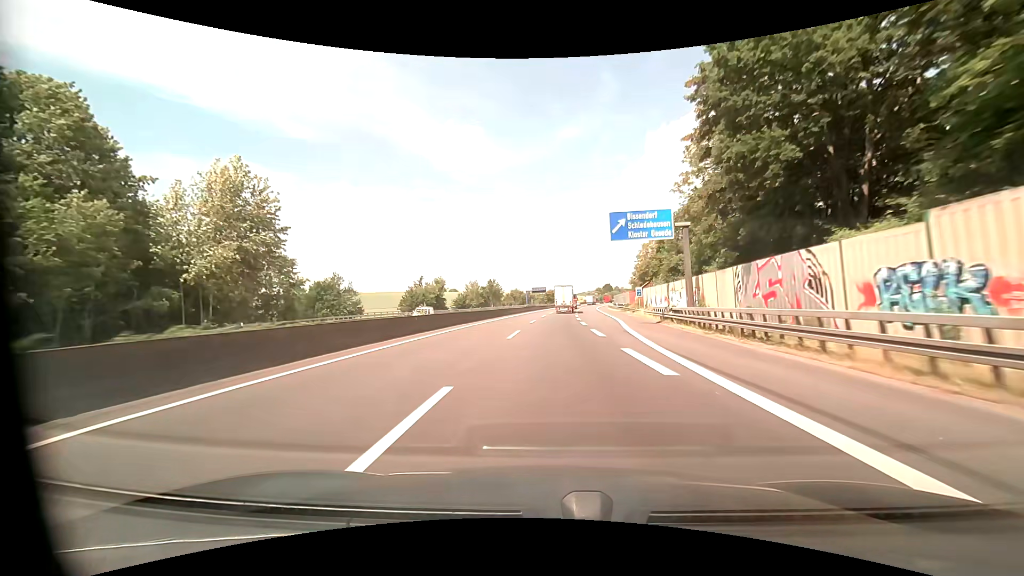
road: motorway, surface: asphalt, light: Day
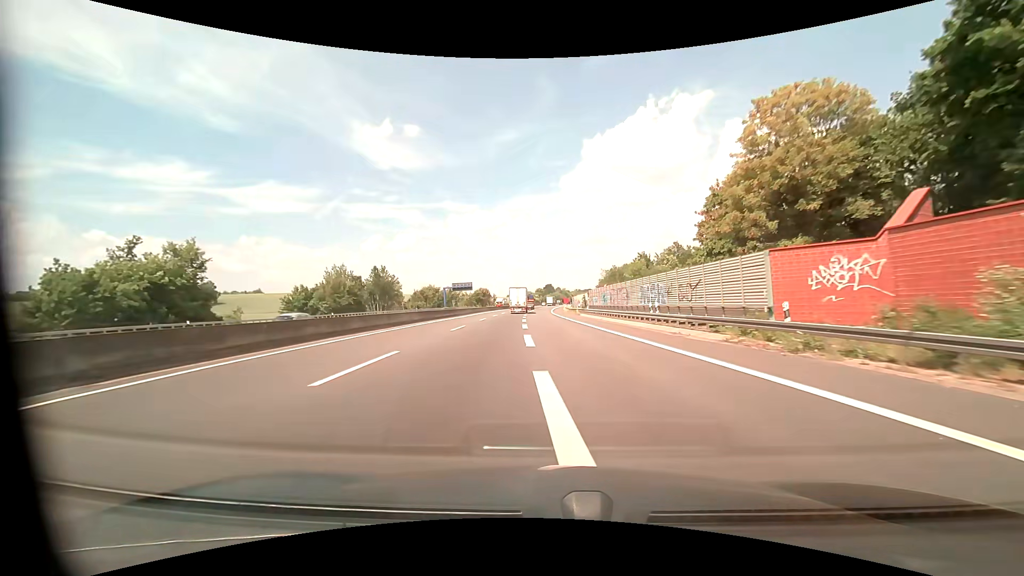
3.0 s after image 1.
(+3.2, +66.0) m; +7°
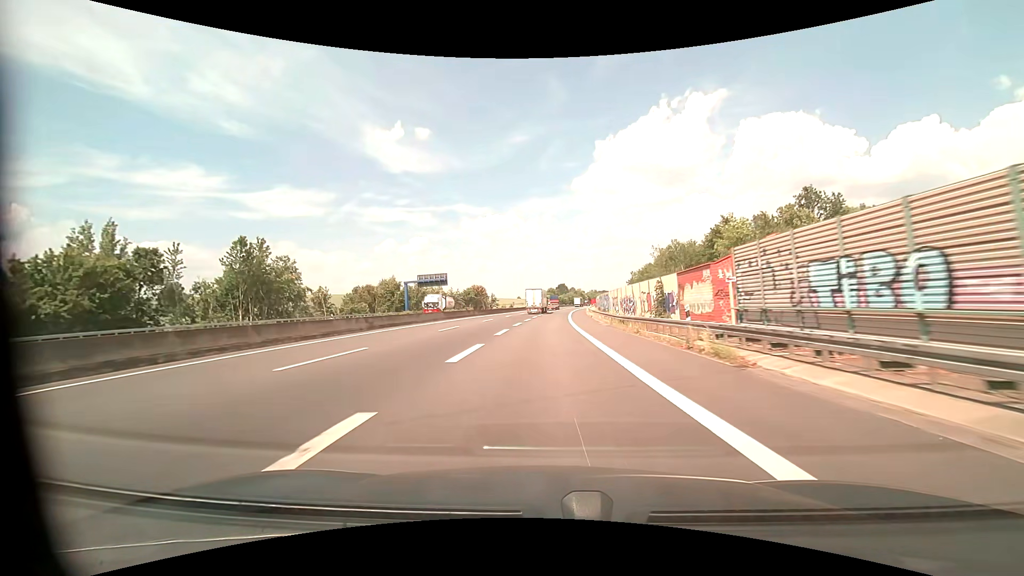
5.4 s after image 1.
(+0.2, +51.7) m; -1°
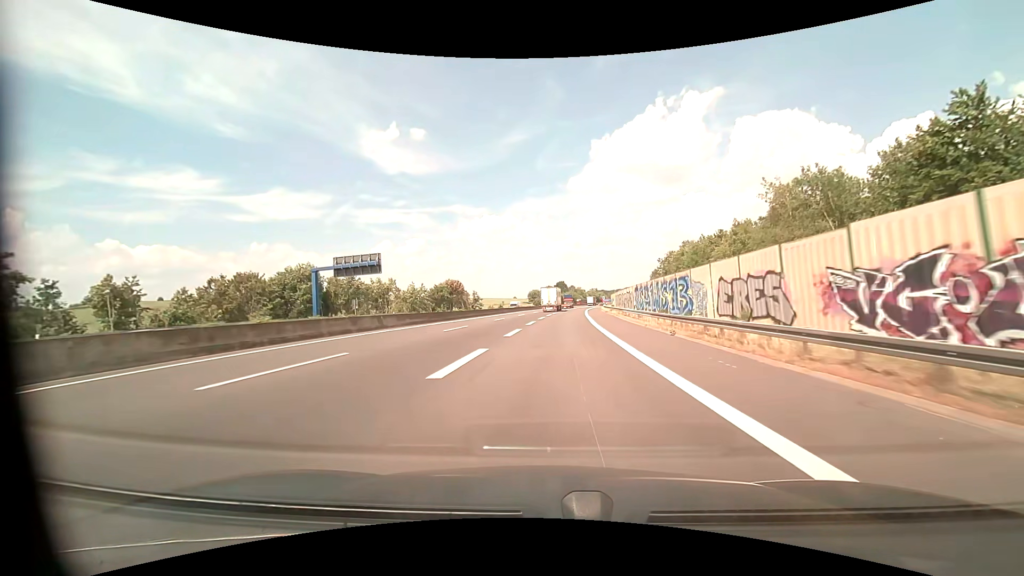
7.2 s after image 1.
(+0.1, +39.4) m; 0°
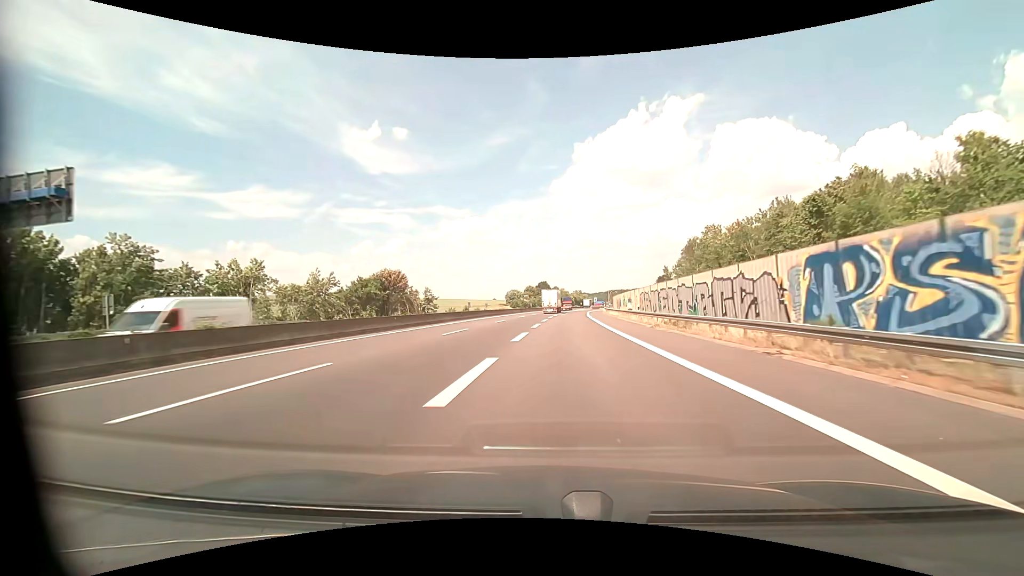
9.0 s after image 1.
(+0.5, +38.4) m; +2°
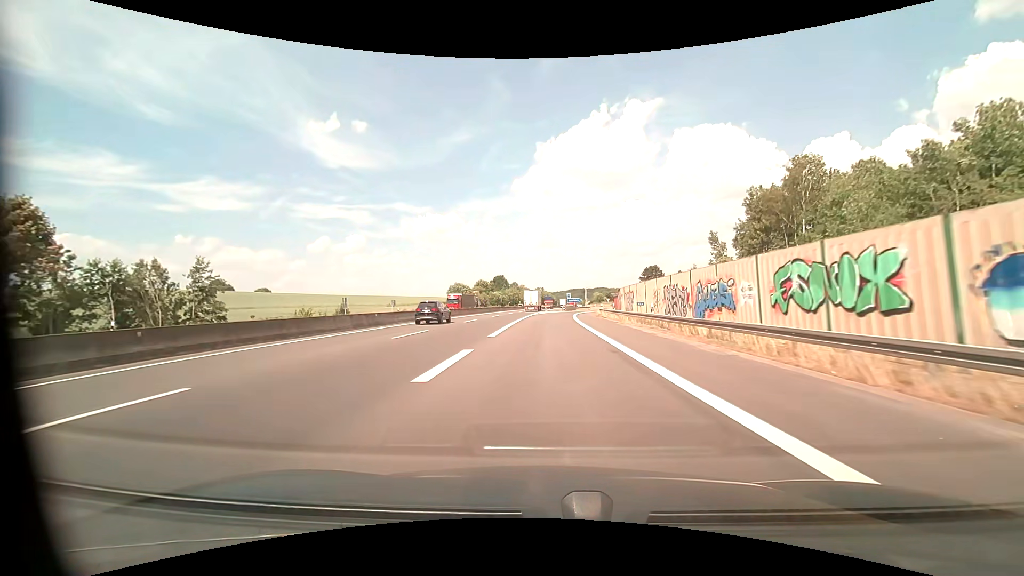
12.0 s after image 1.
(+2.5, +57.6) m; +4°
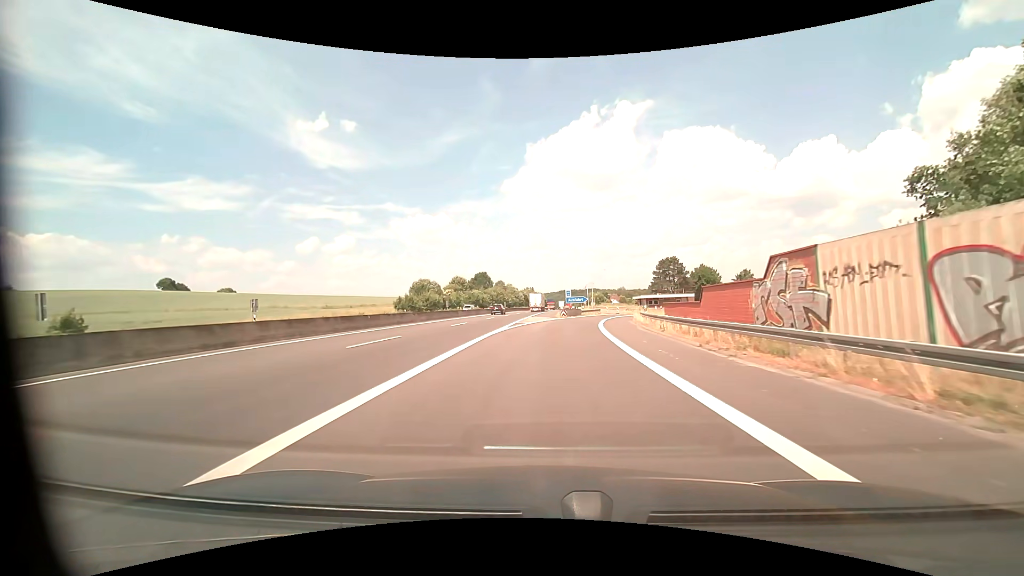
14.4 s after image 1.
(+0.4, +39.7) m; +1°
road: motorway_link
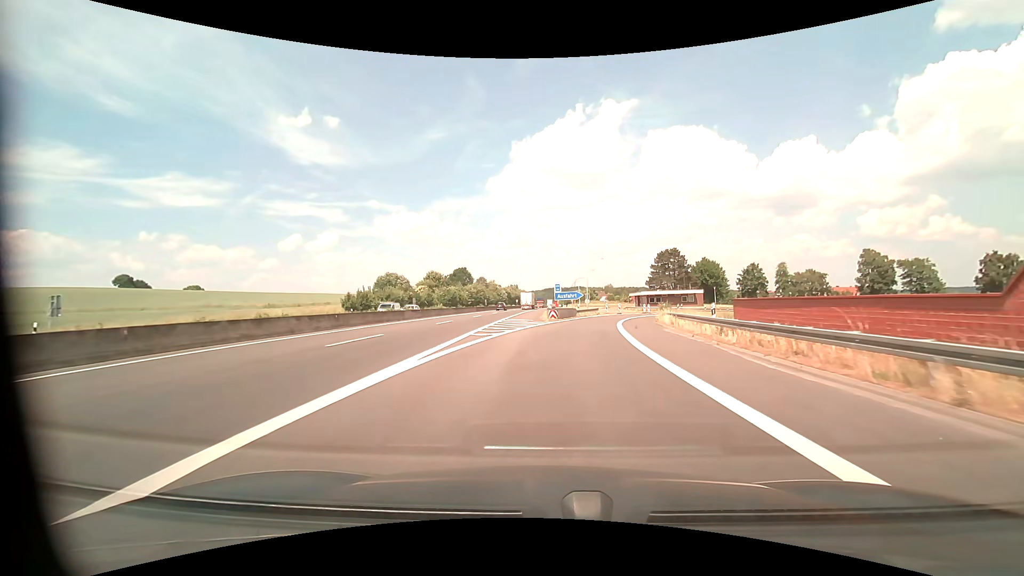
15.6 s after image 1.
(+0.2, +18.1) m; +2°
(0, +10) (+1, +20) (+2, +30) (+4, +40) (+6, +49) (+9, +59) (+13, +68) (+19, +76) (+25, +84) (+34, +90) m
